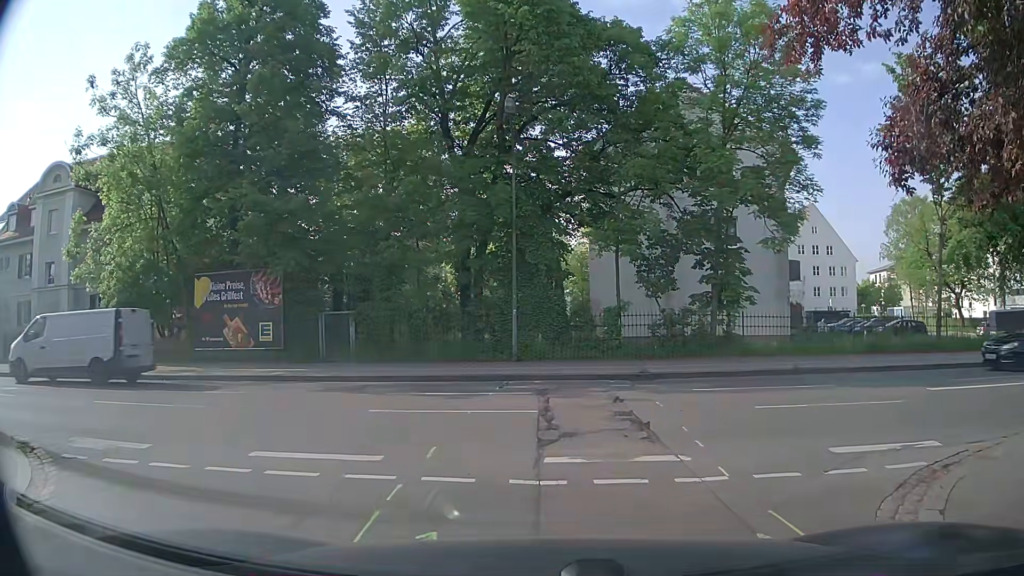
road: residential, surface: asphalt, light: Day
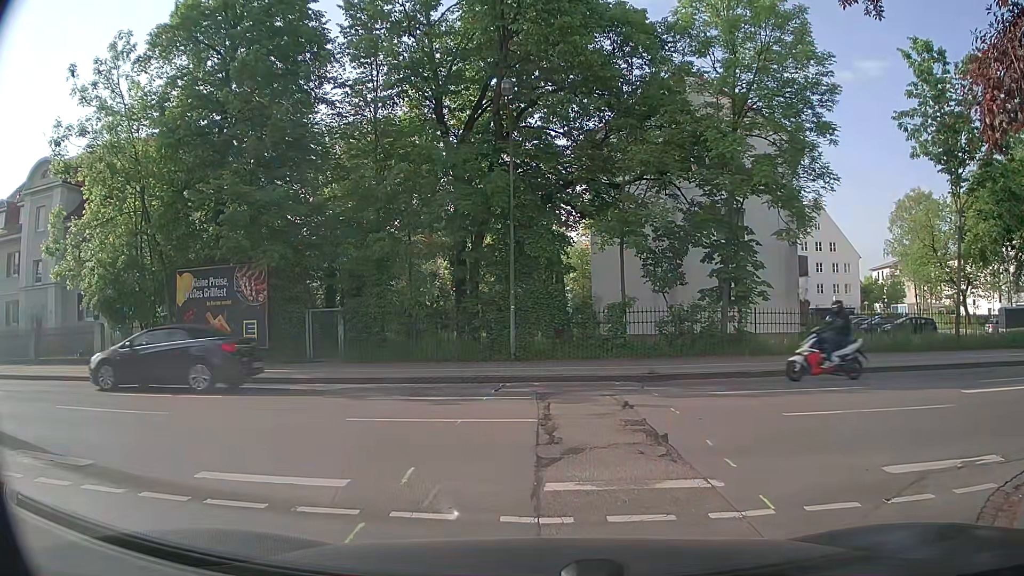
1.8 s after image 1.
(0.0, +1.2) m; 0°
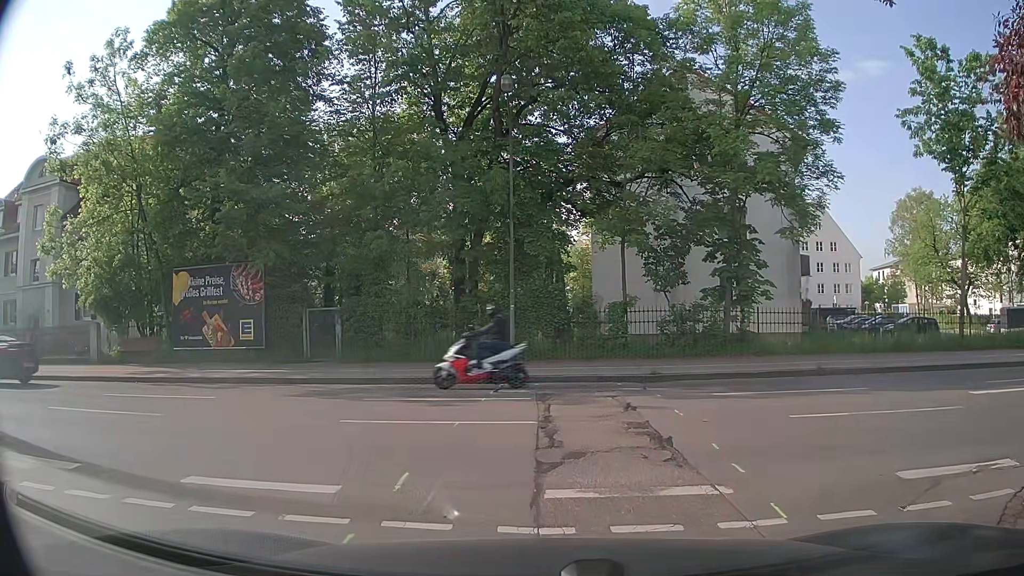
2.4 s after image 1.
(0.0, +0.3) m; 0°
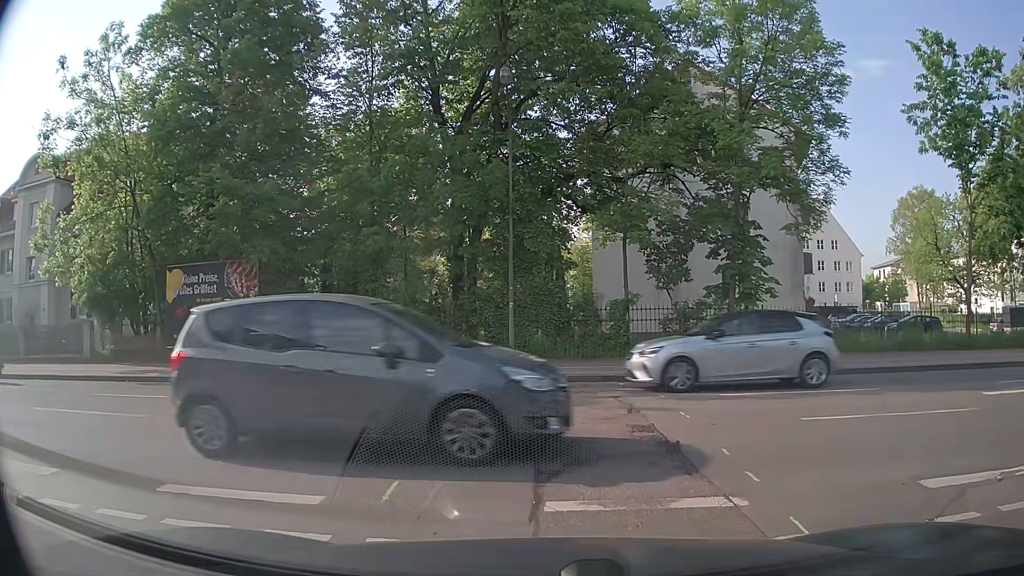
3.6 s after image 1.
(0.0, +0.4) m; 0°
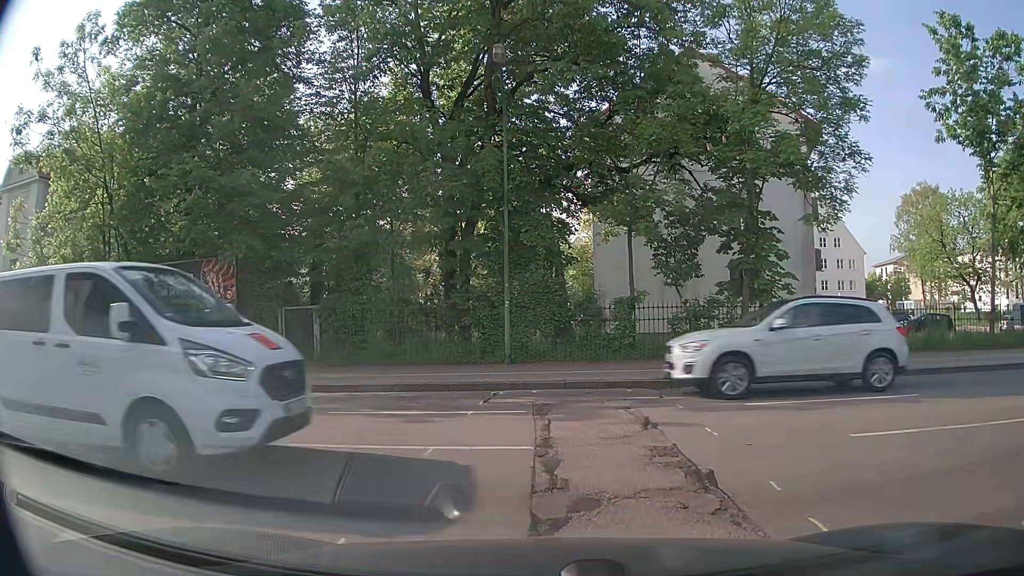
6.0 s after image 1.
(0.0, +1.5) m; 0°
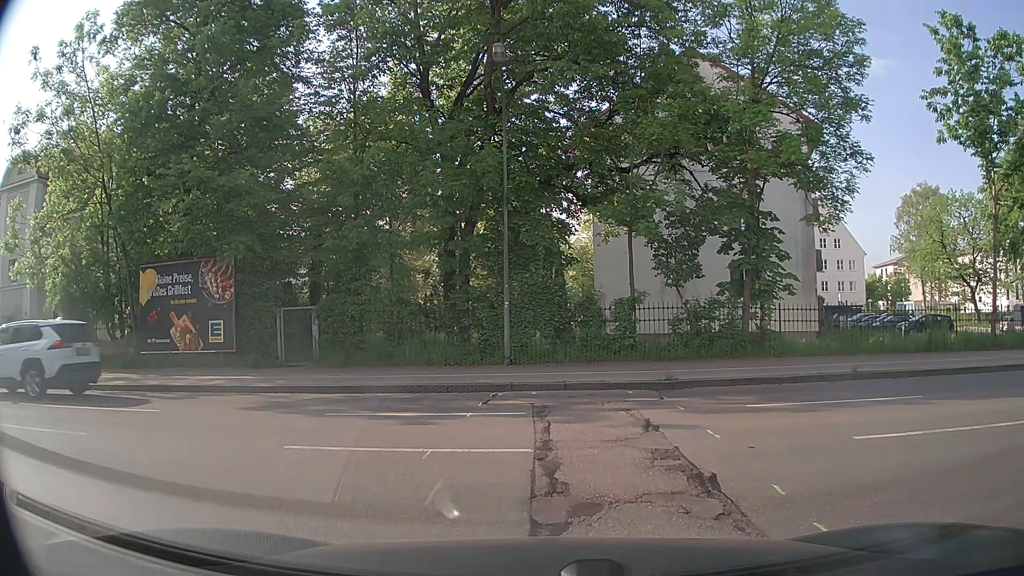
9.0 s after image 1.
(0.0, +0.2) m; 0°
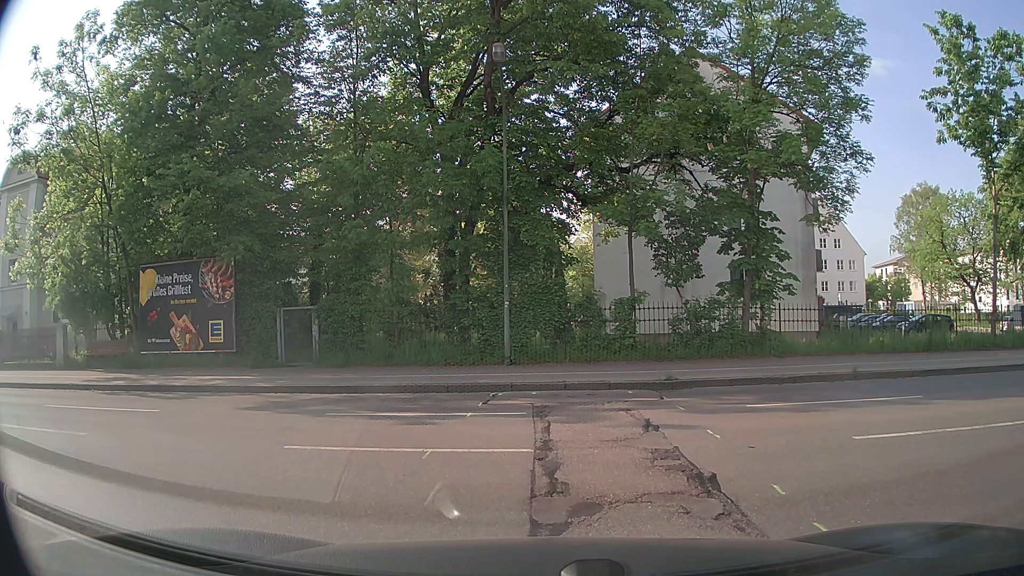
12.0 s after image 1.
(0.0, 0.0) m; 0°
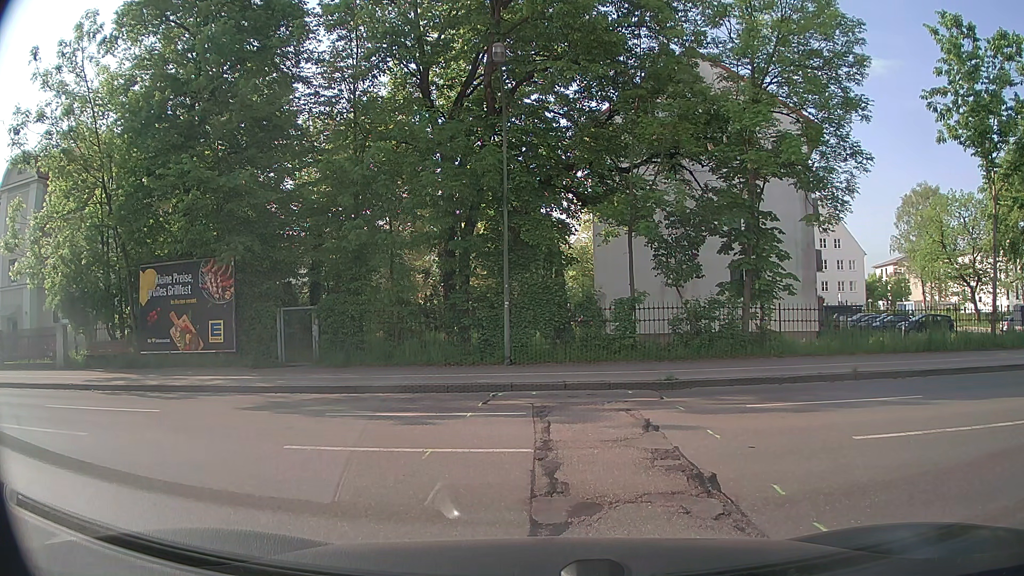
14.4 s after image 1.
(0.0, 0.0) m; 0°
